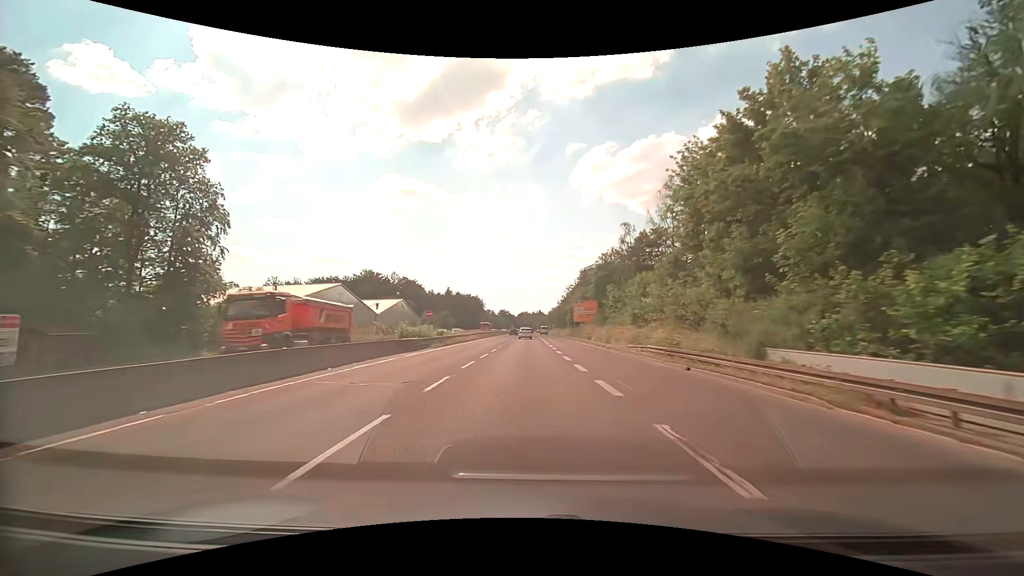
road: trunk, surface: asphalt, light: Day
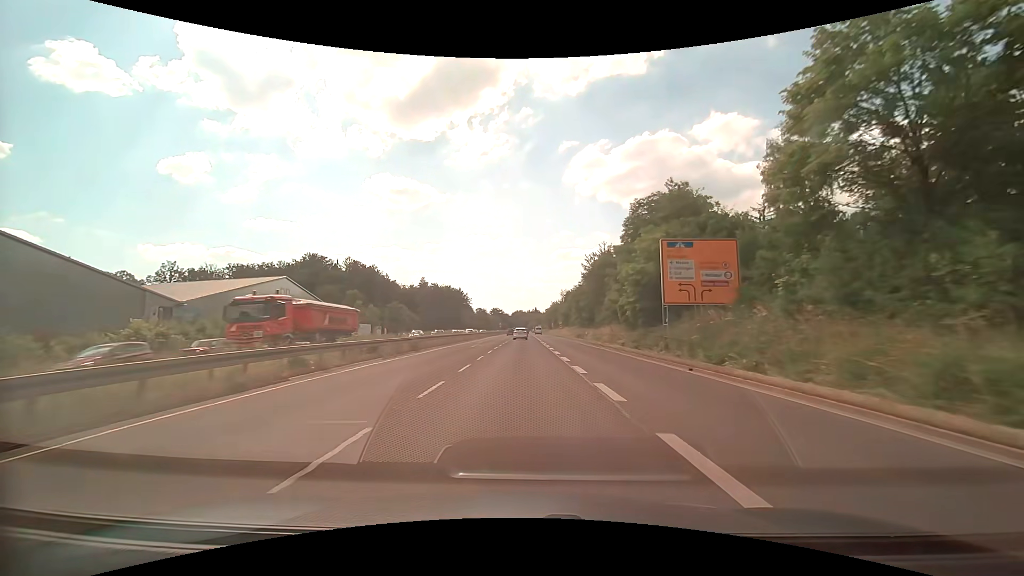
(+0.6, +60.8) m; +1°
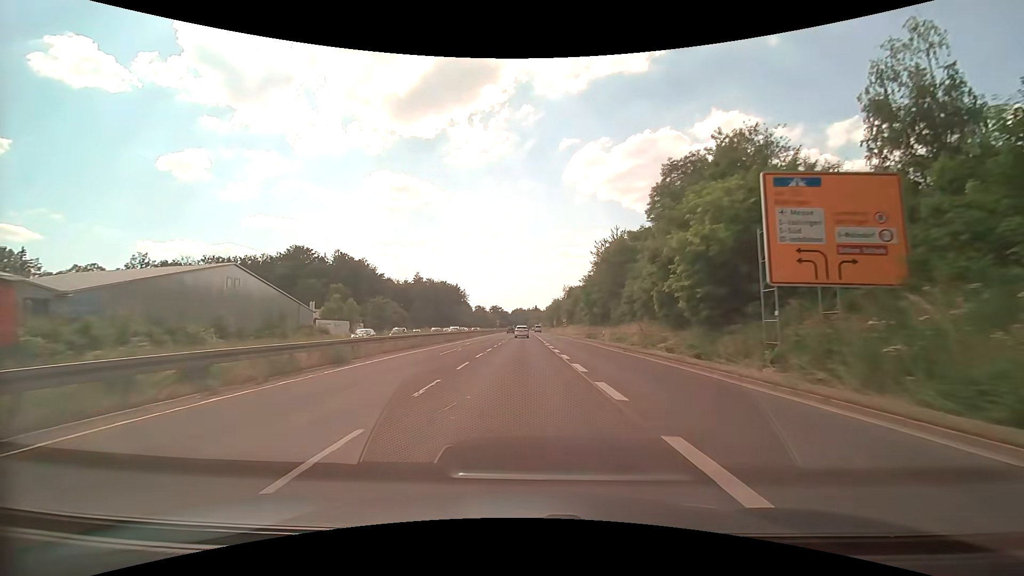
(0.0, +12.3) m; 0°
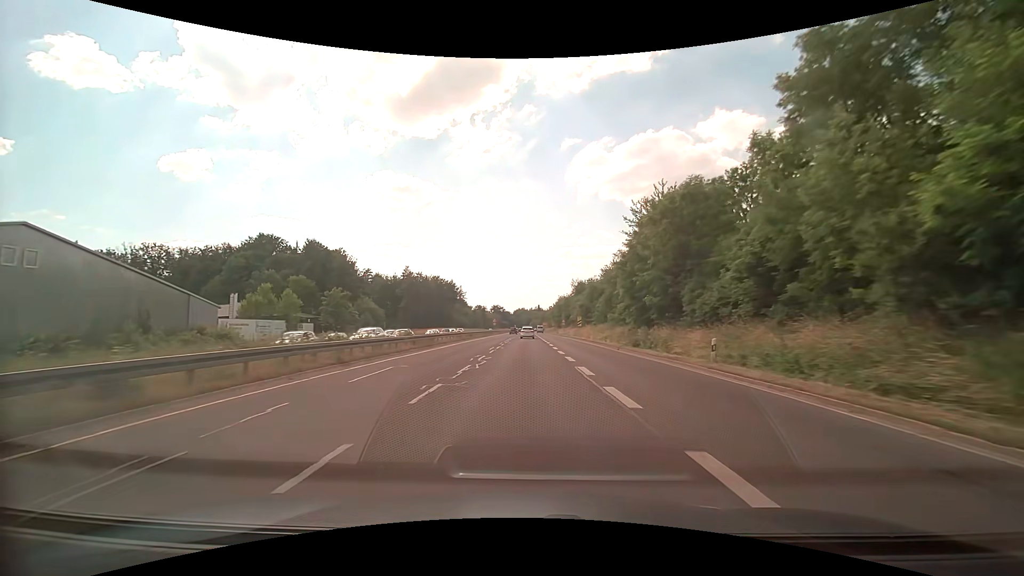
(-0.1, +24.7) m; 0°
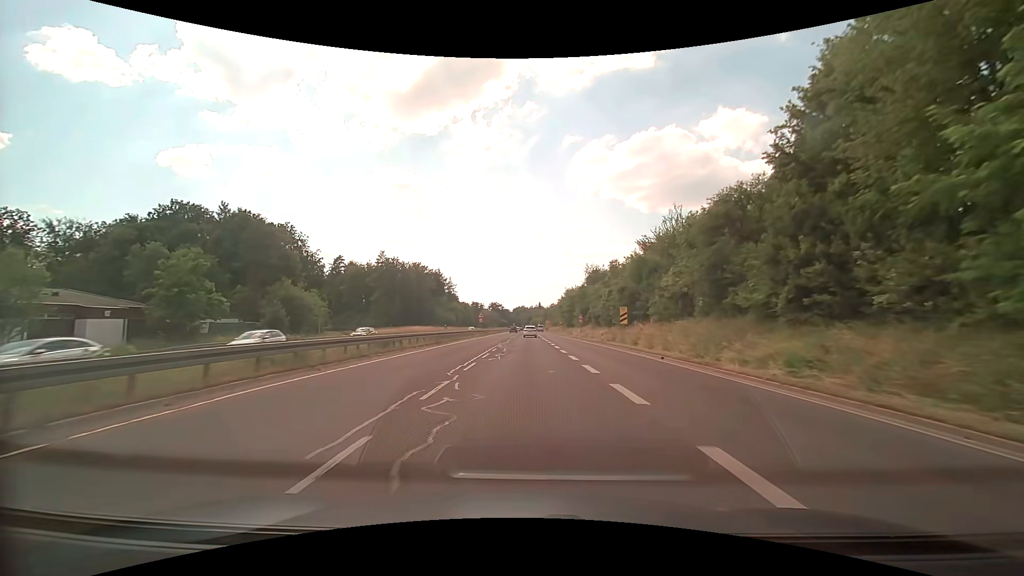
(-0.1, +35.7) m; 0°
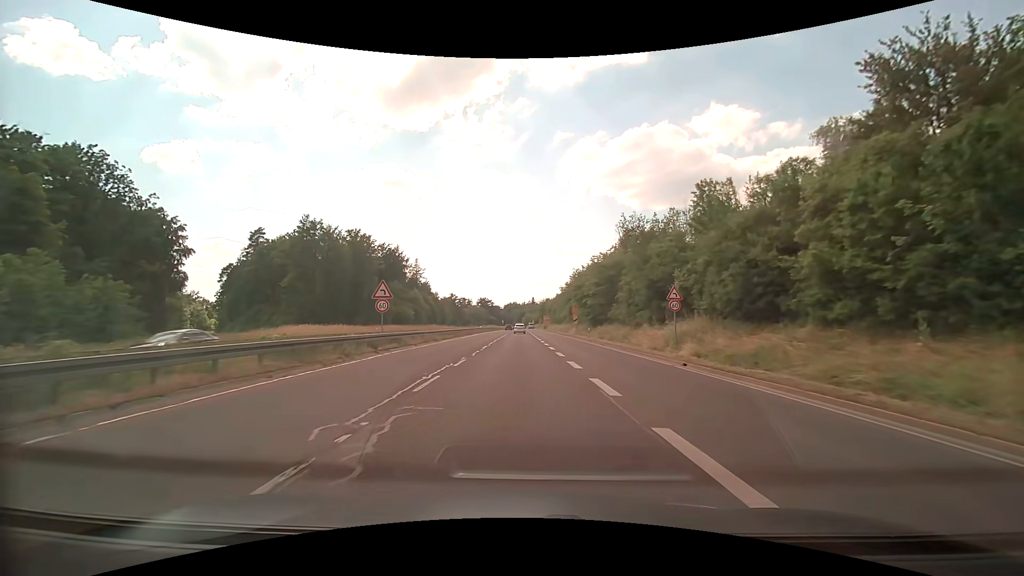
(0.0, +52.7) m; 0°
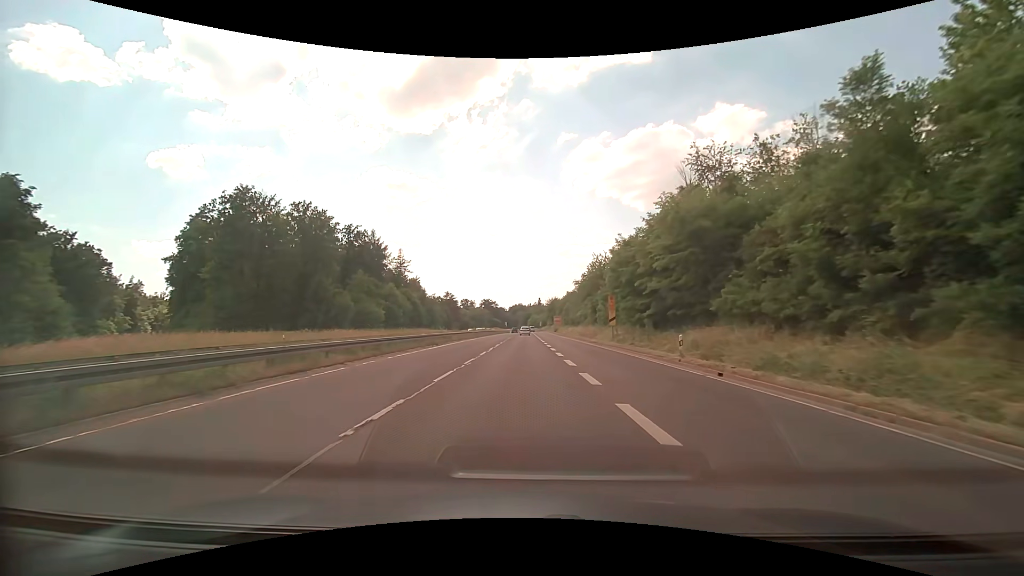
(-0.1, +27.6) m; 0°
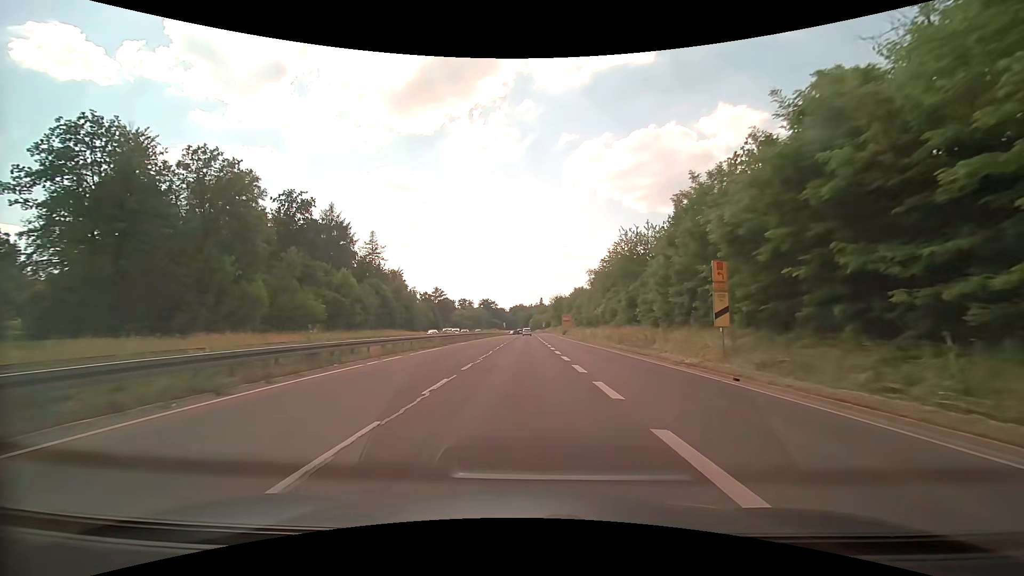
(-0.1, +26.0) m; 0°
(0, +10) (0, +20) (0, +30) (0, +40) (0, +50) (0, +60) (0, +70) (0, +80) (0, +90) (0, +100) m
